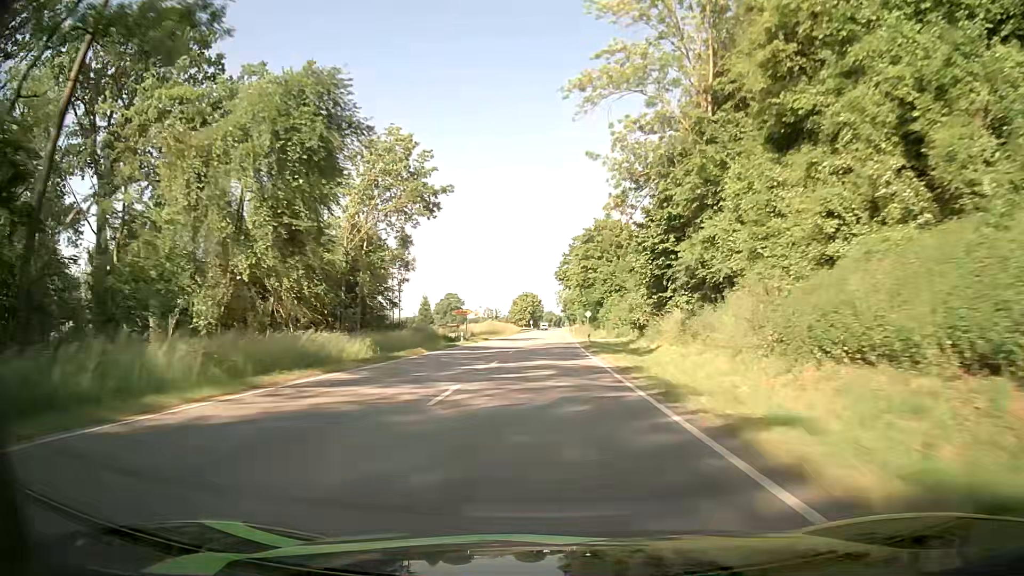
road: primary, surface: asphalt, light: Day
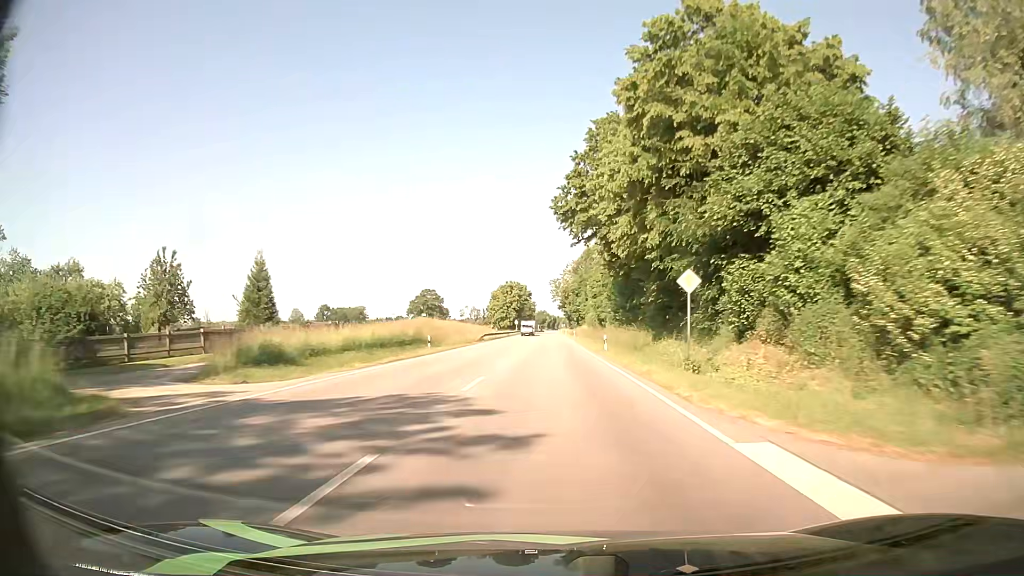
(0.0, +64.3) m; 0°
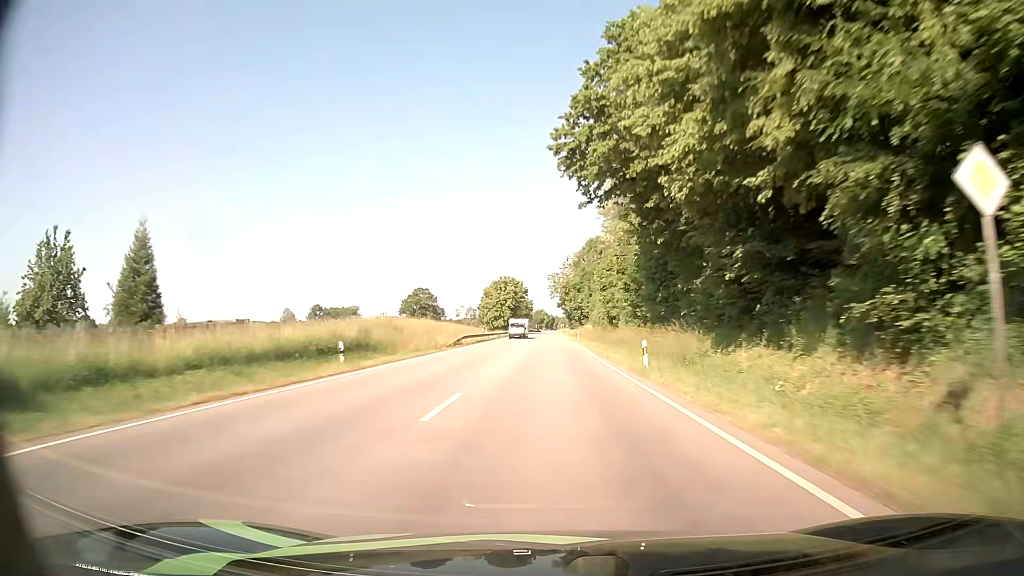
(0.0, +16.0) m; 0°
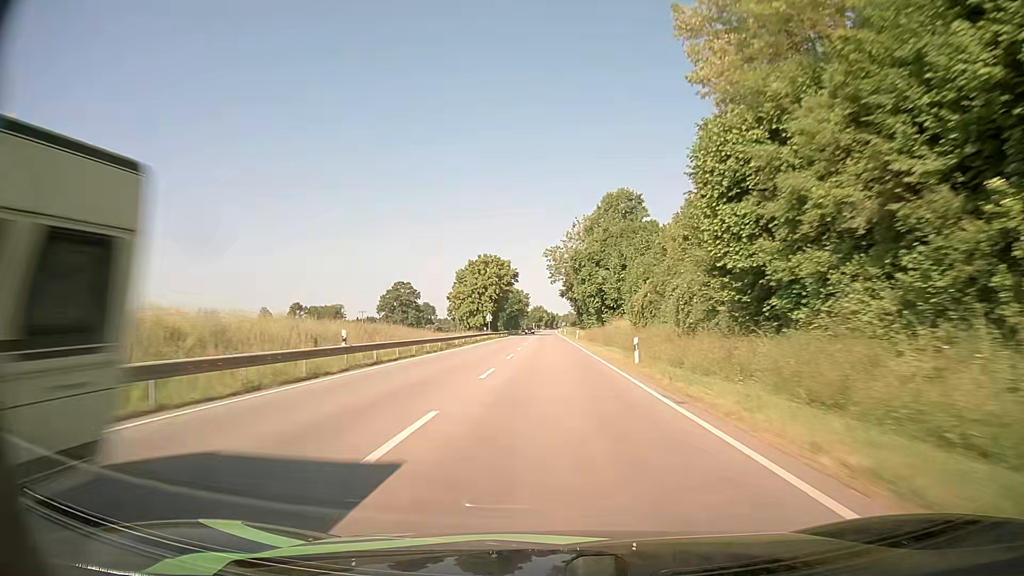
(+0.2, +47.7) m; 0°
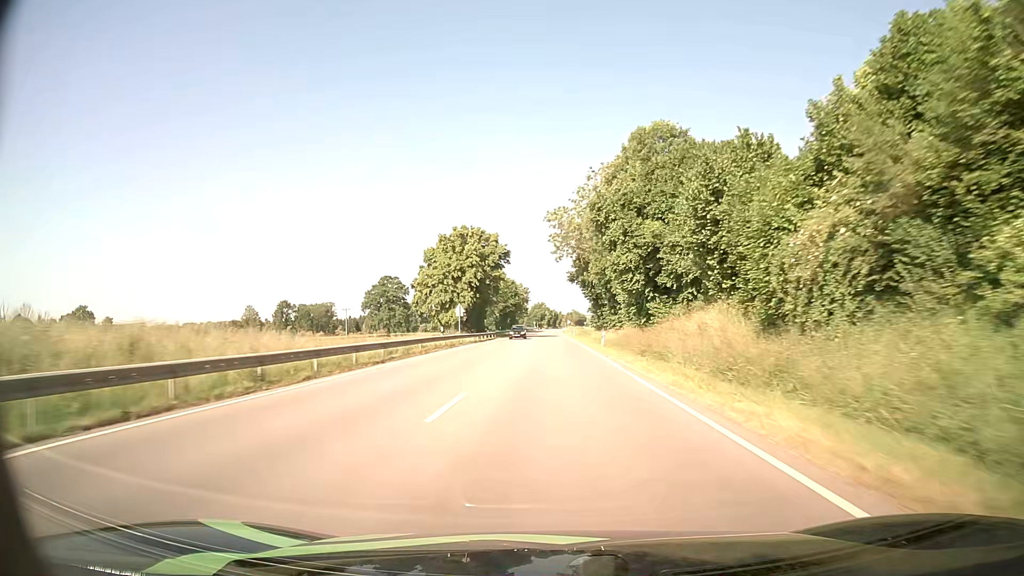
(-0.2, +31.6) m; 0°
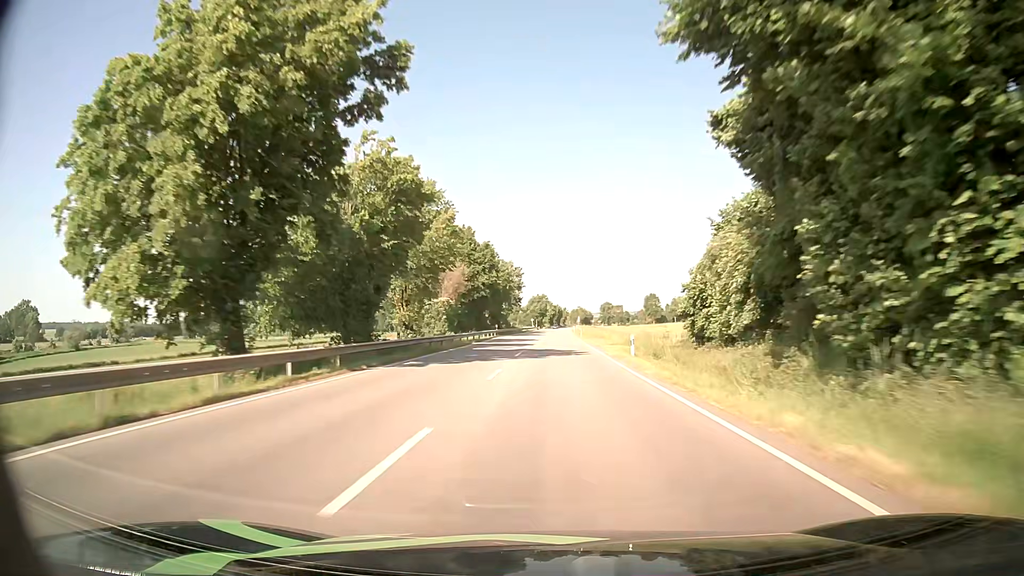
(-0.1, +62.7) m; 0°
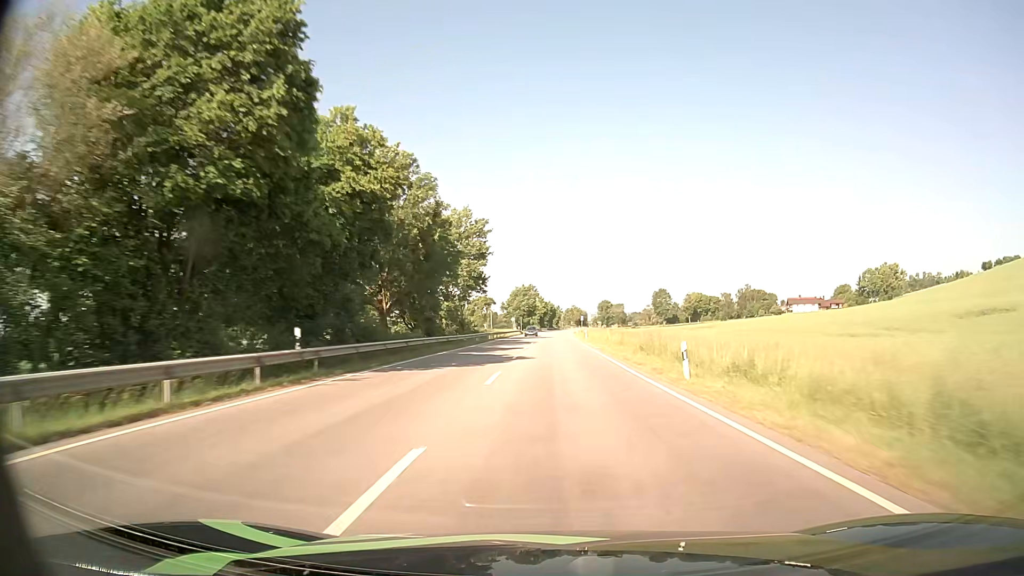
(+0.2, +62.2) m; +1°
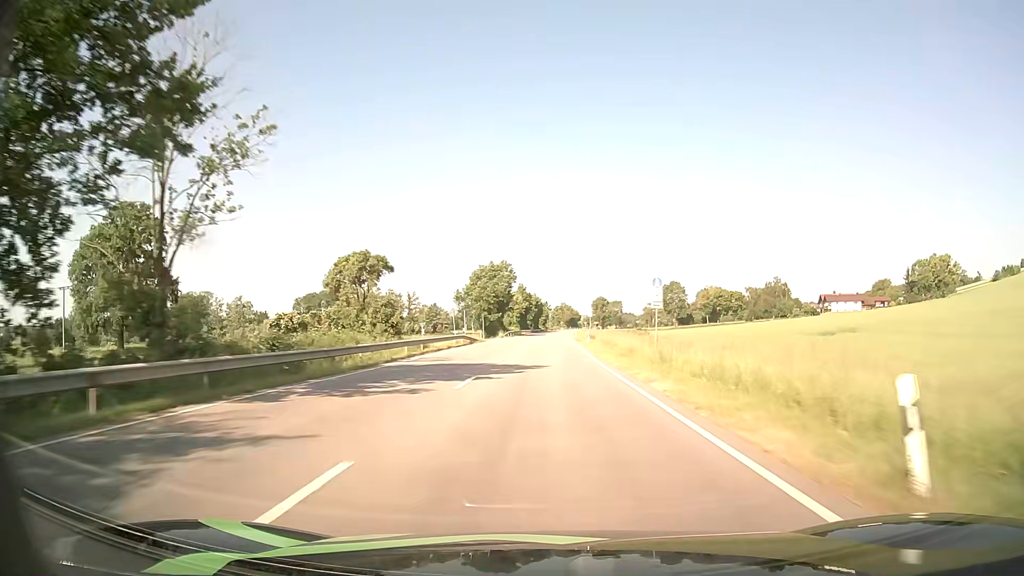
(+0.7, +61.6) m; +1°
(0, +10) (0, +20) (0, +30) (0, +40) (0, +50) (0, +60) (+1, +70) (+1, +80) (+1, +90) (+1, +100) m
